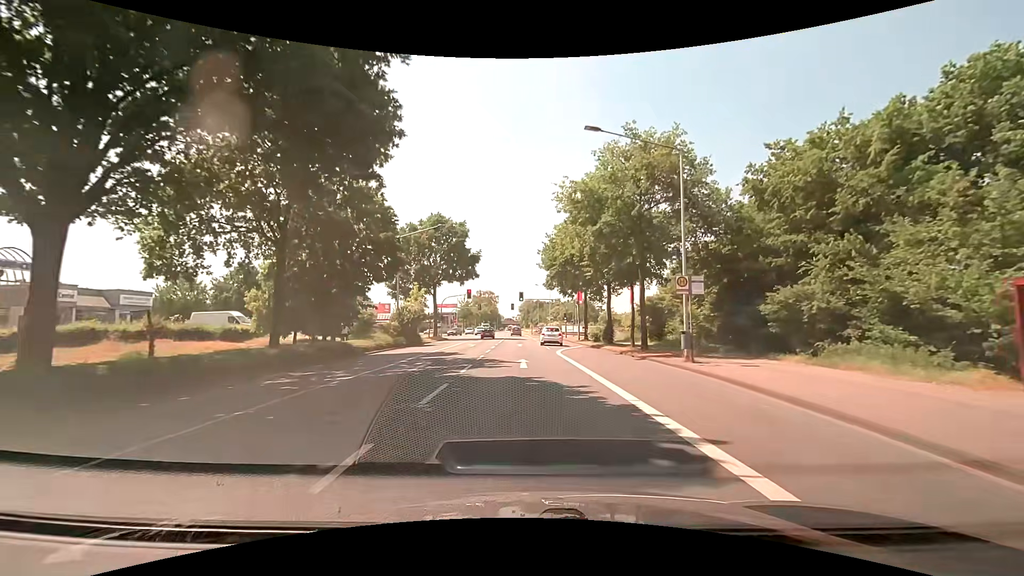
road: secondary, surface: asphalt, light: Day
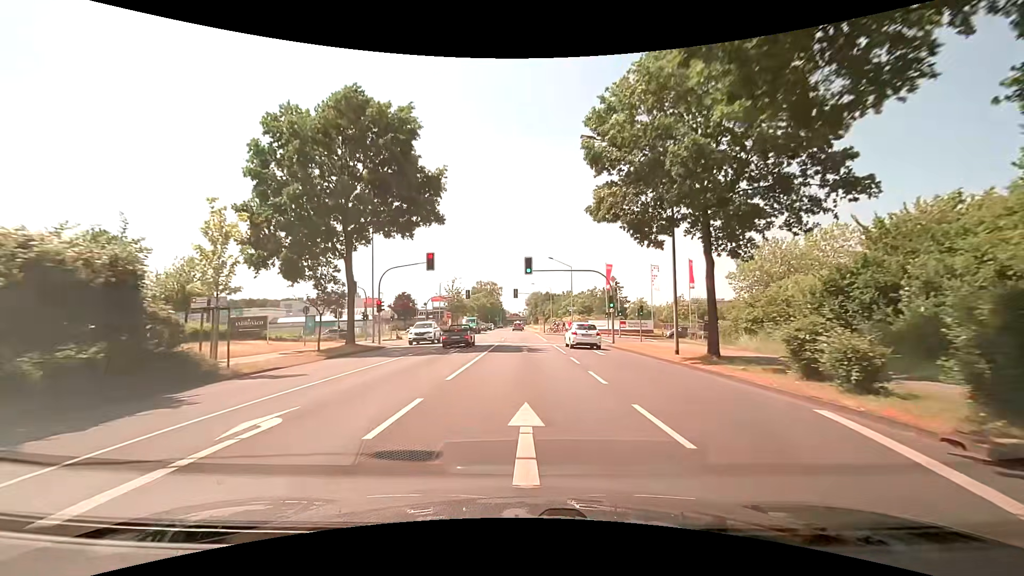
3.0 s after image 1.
(+0.1, +33.2) m; 0°
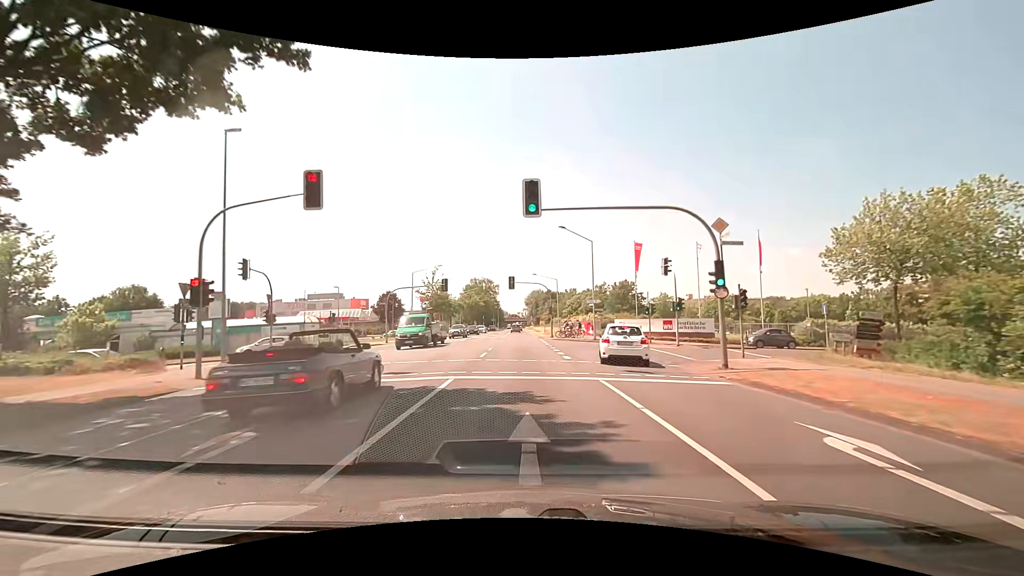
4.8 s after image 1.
(-0.2, +21.0) m; 0°
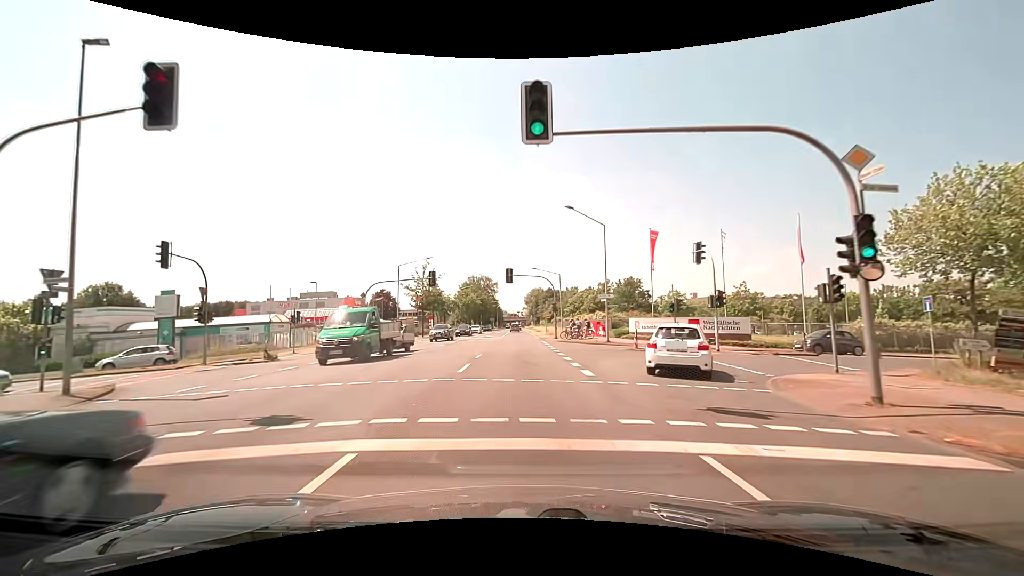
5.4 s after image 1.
(0.0, +7.2) m; 0°
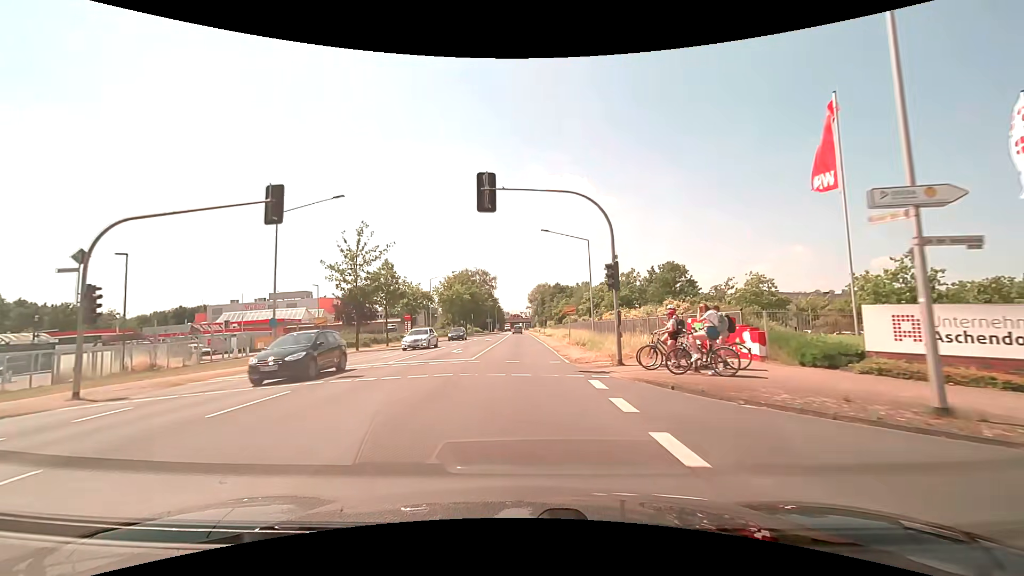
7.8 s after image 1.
(+0.1, +29.6) m; 0°
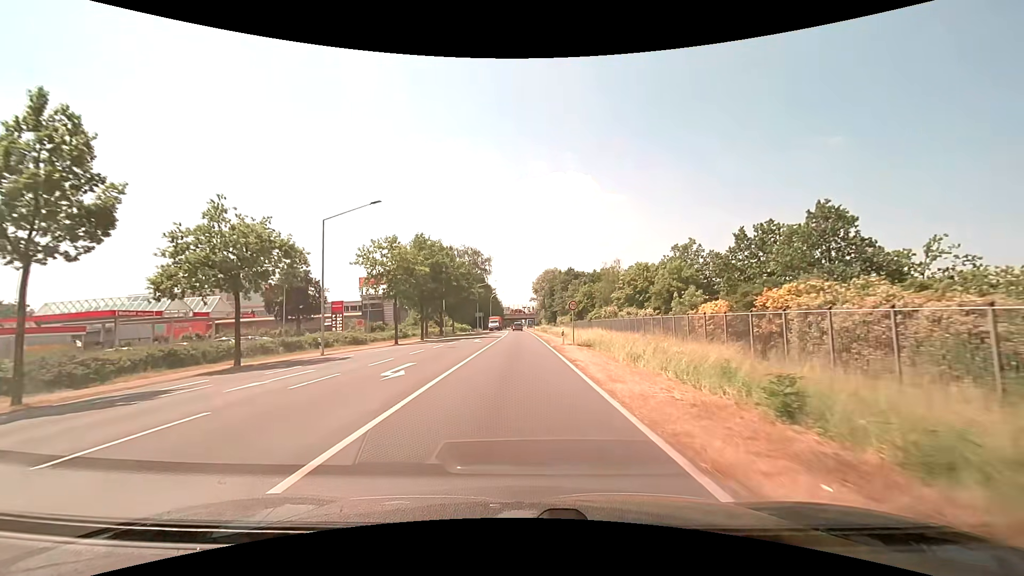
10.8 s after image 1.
(-0.1, +38.6) m; -1°
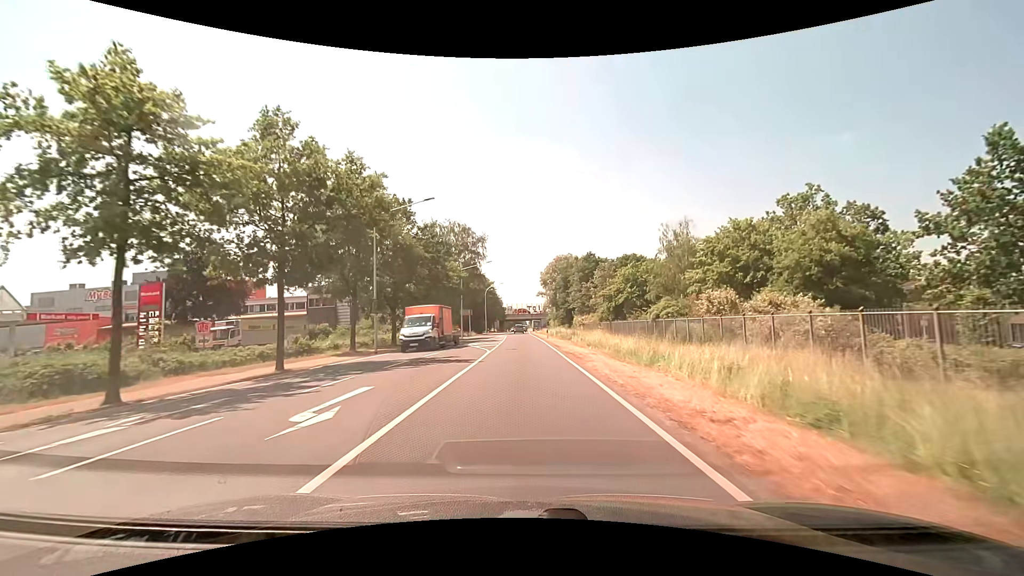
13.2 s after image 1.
(-0.1, +31.0) m; 0°
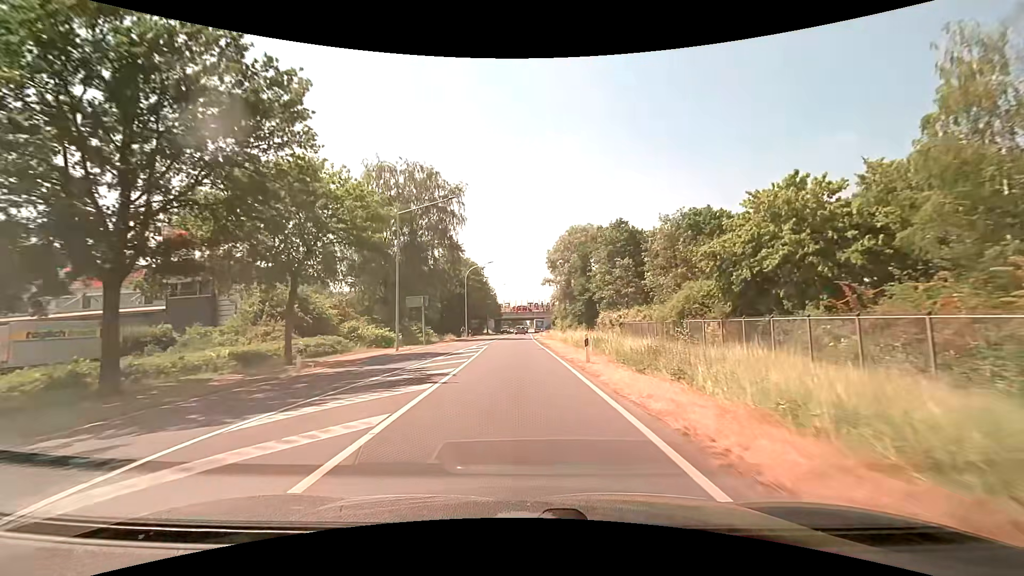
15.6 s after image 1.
(+0.1, +32.4) m; 0°
(0, +10) (0, +20) (0, +30) (0, +40) (-1, +50) (-1, +60) (-1, +70) (0, +80) (0, +90) (0, +100) m
